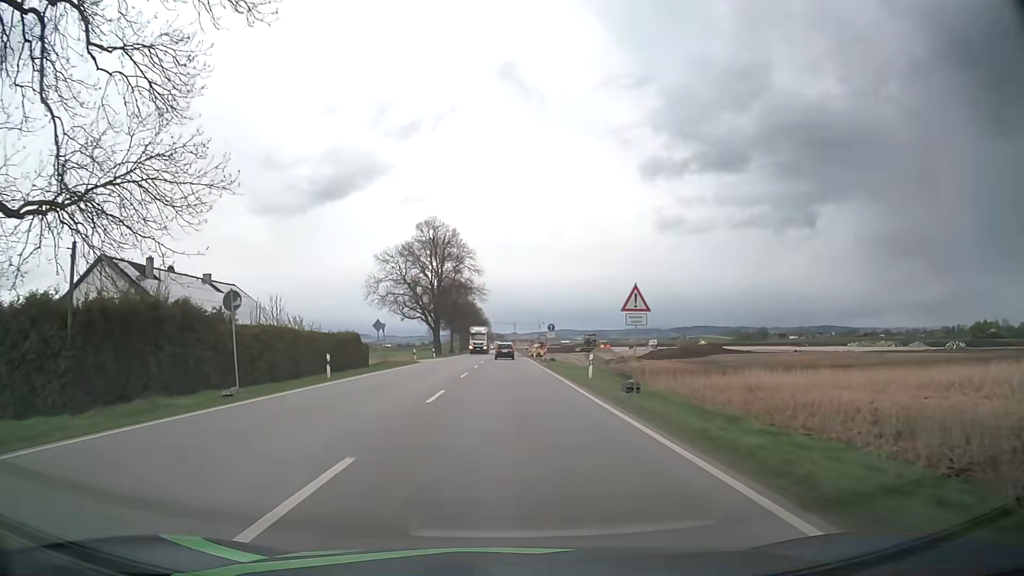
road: primary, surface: asphalt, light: Day
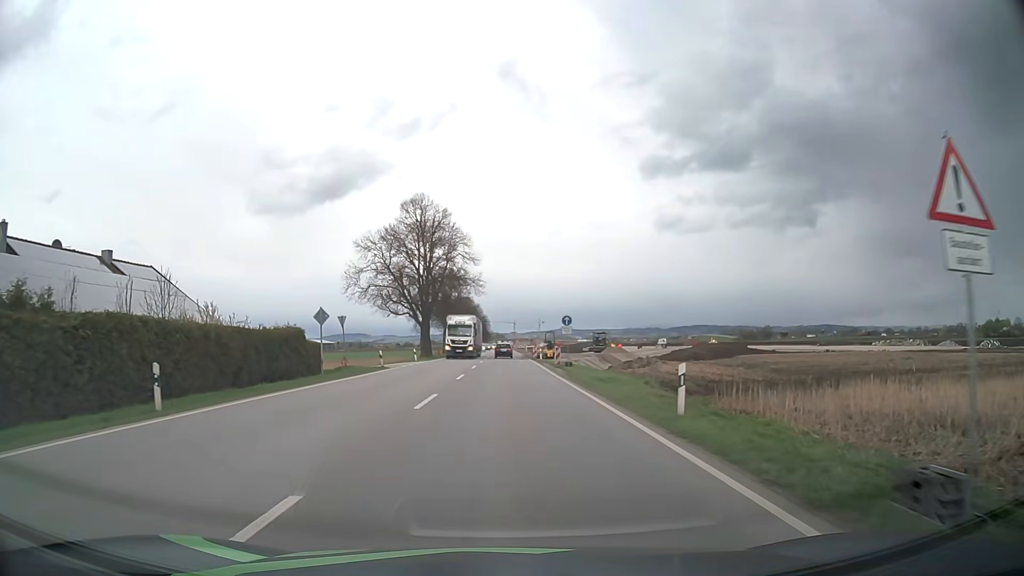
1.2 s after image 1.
(0.0, +13.8) m; 0°
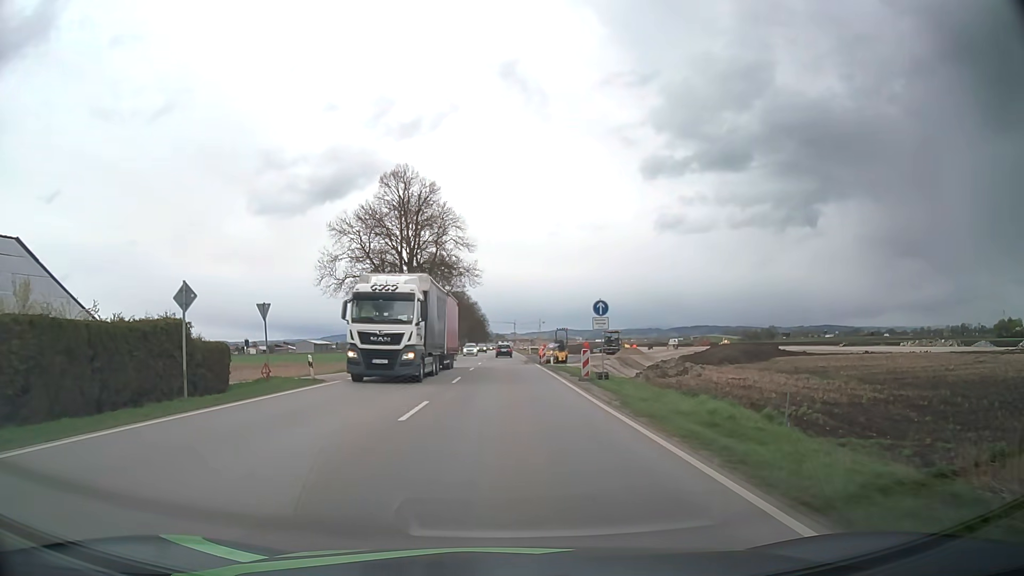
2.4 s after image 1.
(0.0, +13.9) m; 0°
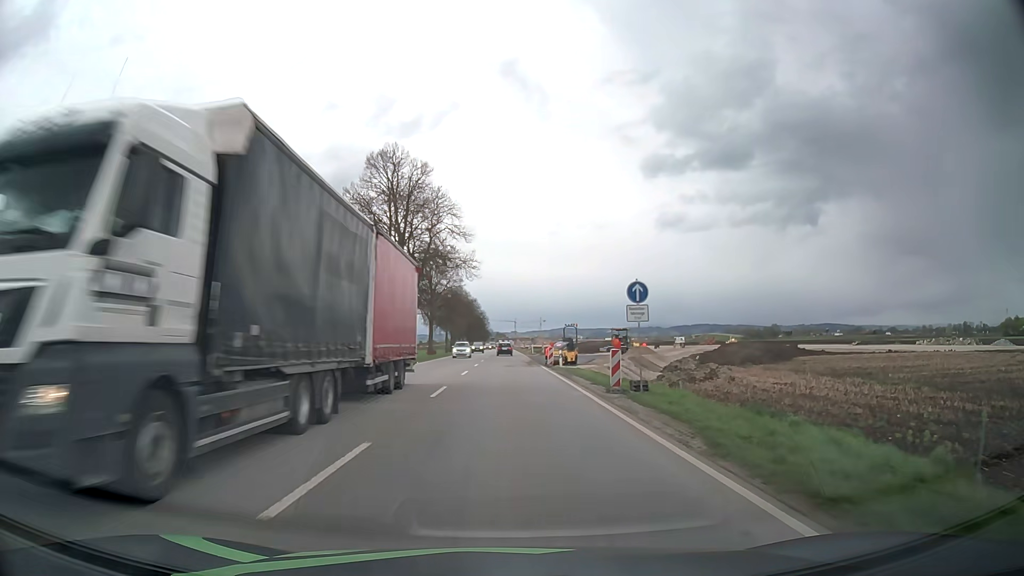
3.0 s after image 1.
(0.0, +7.0) m; 0°
(0, +10) (0, +20) (0, +30) (0, +40) (0, +50) (0, +60) (0, +70) (0, +80) (0, +90) (0, +100) m
